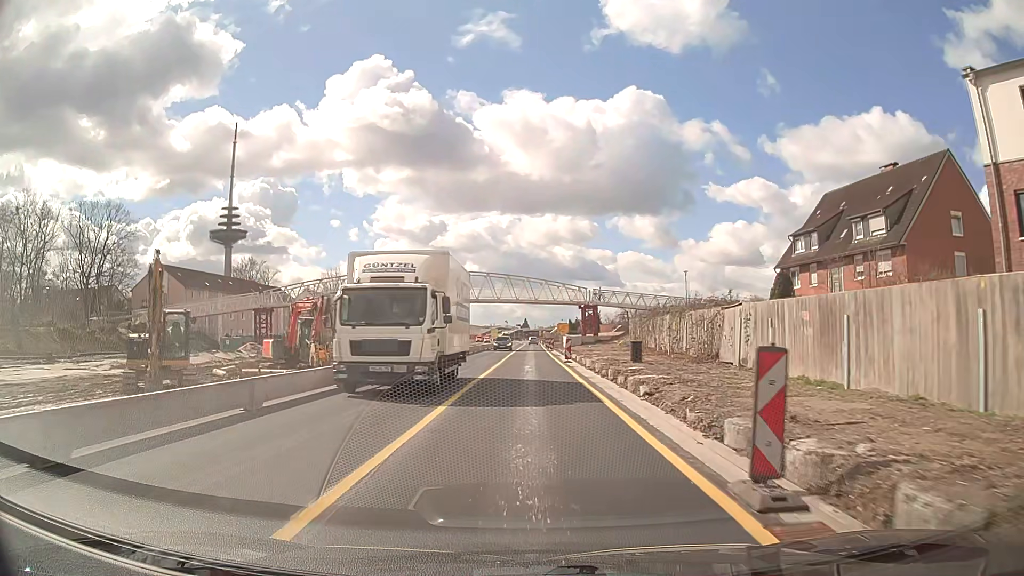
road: trunk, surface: asphalt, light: Day
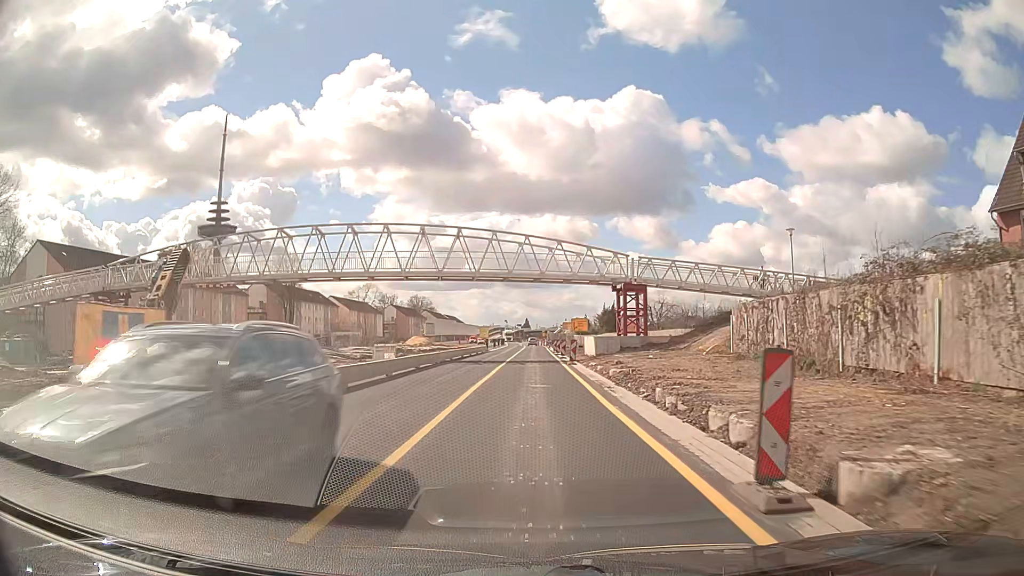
(+0.1, +30.5) m; 0°
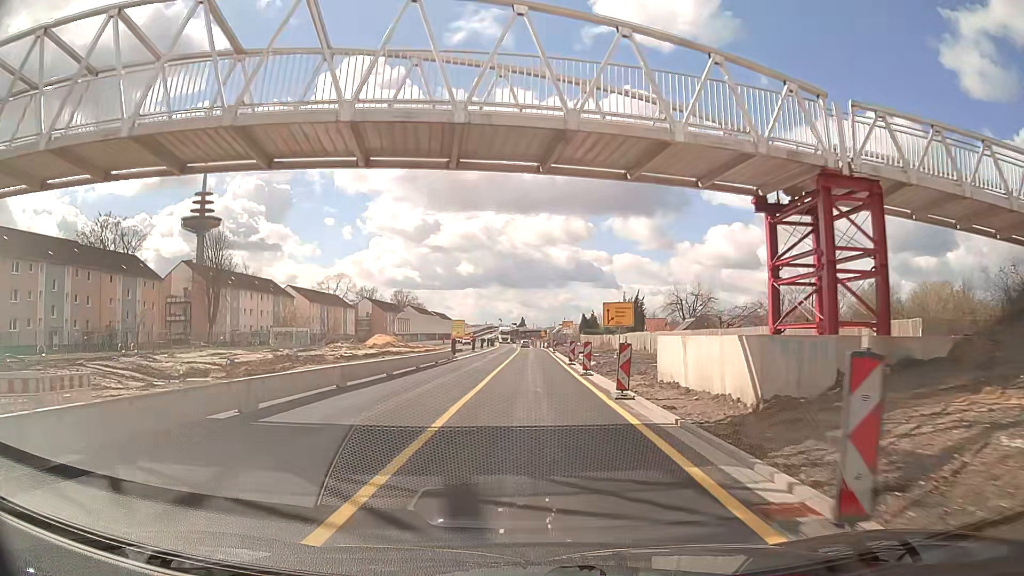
(+0.1, +30.5) m; 0°
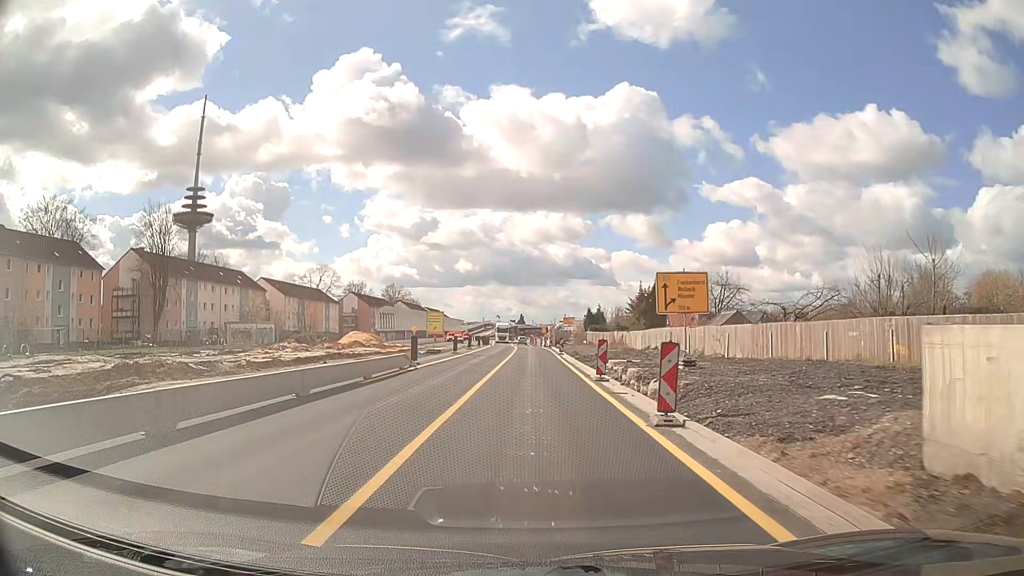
(0.0, +15.3) m; 0°
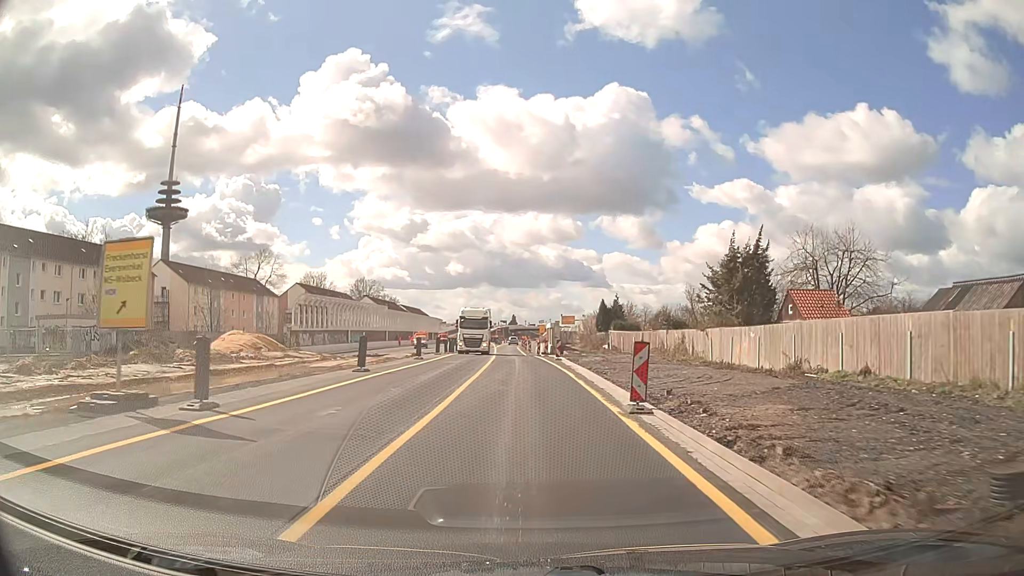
(+0.1, +38.2) m; 0°
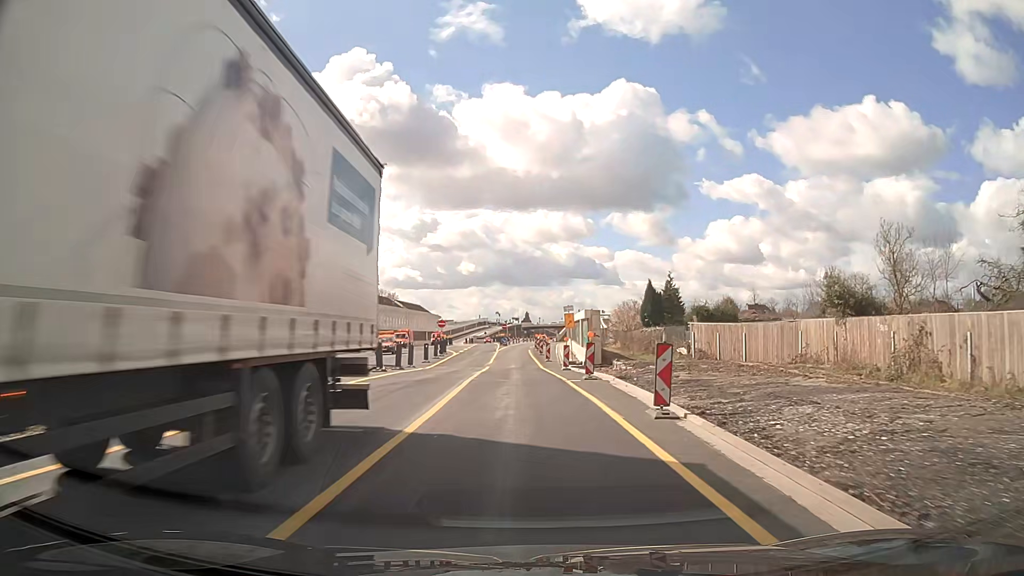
(-0.1, +30.6) m; -1°
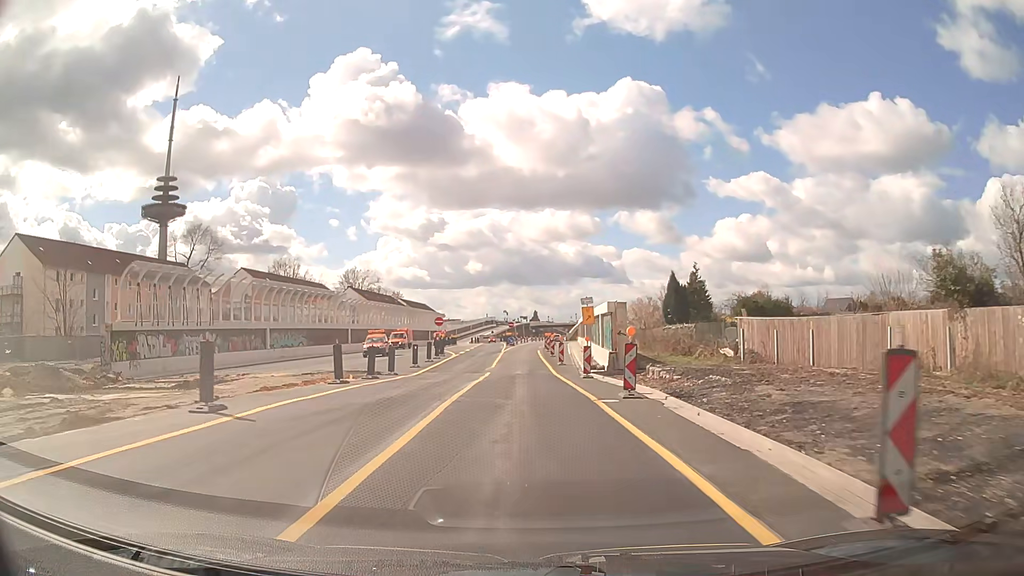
(0.0, +7.6) m; -1°
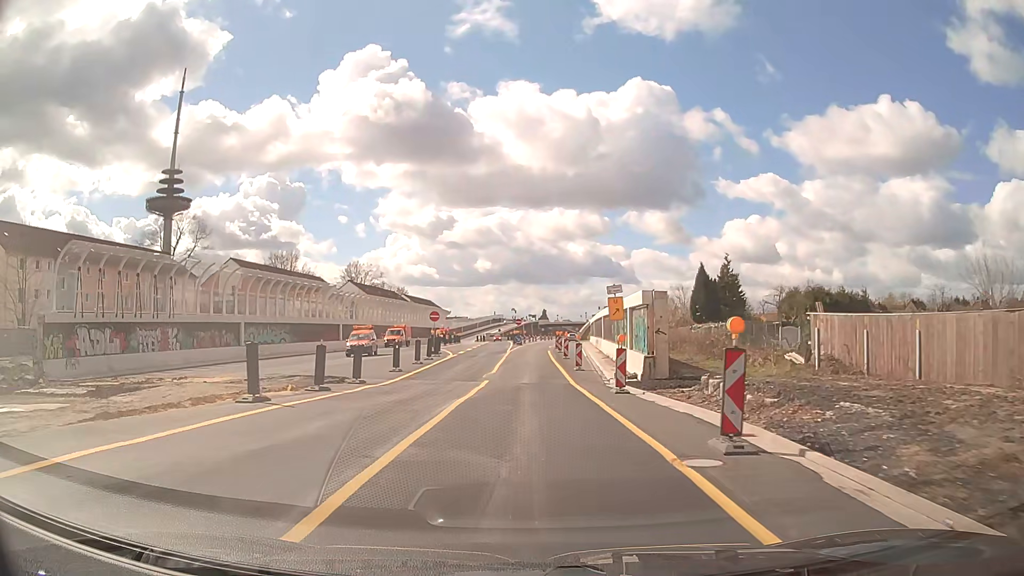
(0.0, +7.6) m; 0°
(0, +10) (0, +20) (0, +30) (0, +40) (0, +50) (0, +60) (+1, +70) (+1, +80) (+2, +90) (+2, +100) m
